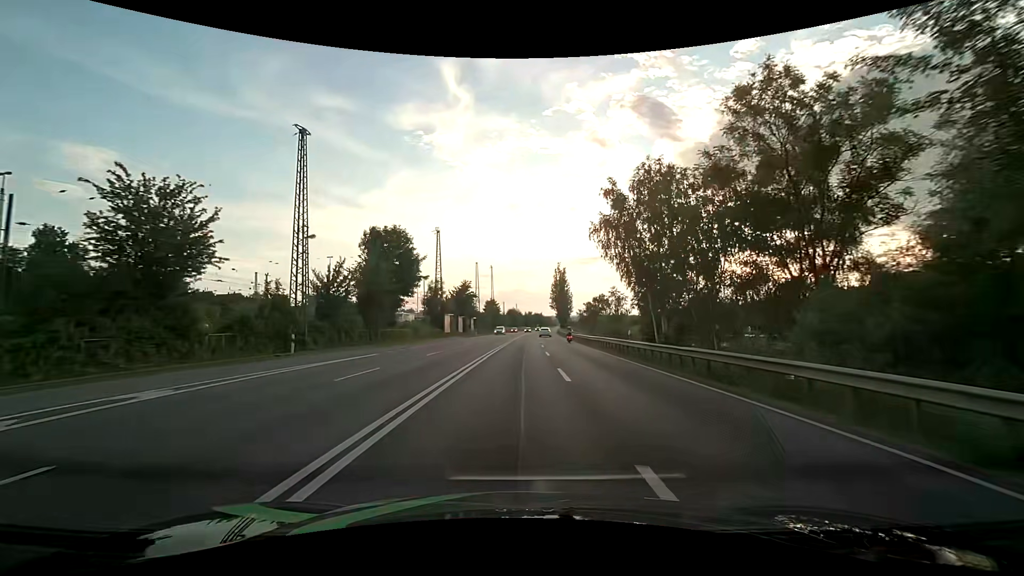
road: primary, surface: asphalt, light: Day
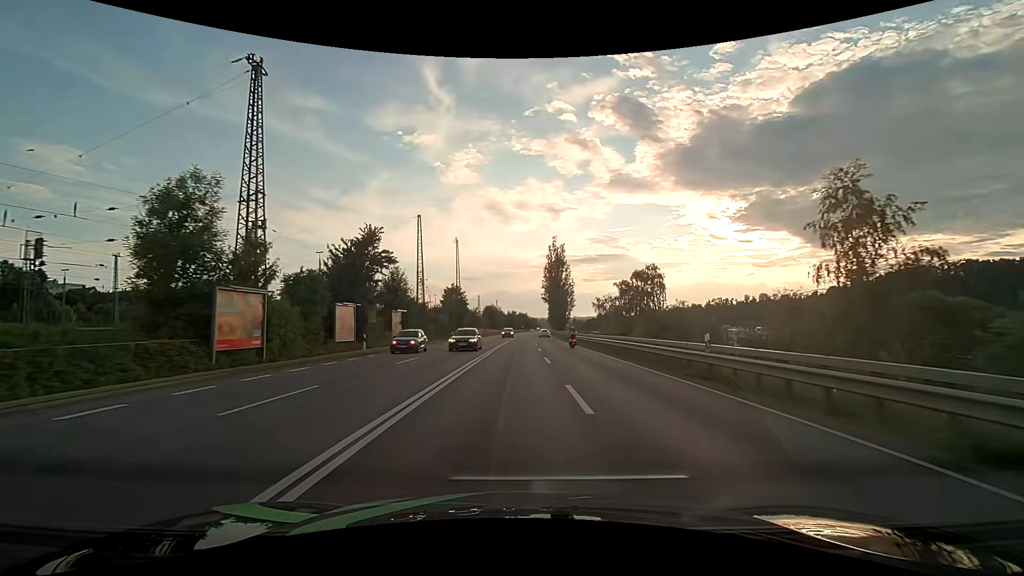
(+1.0, +52.9) m; +2°
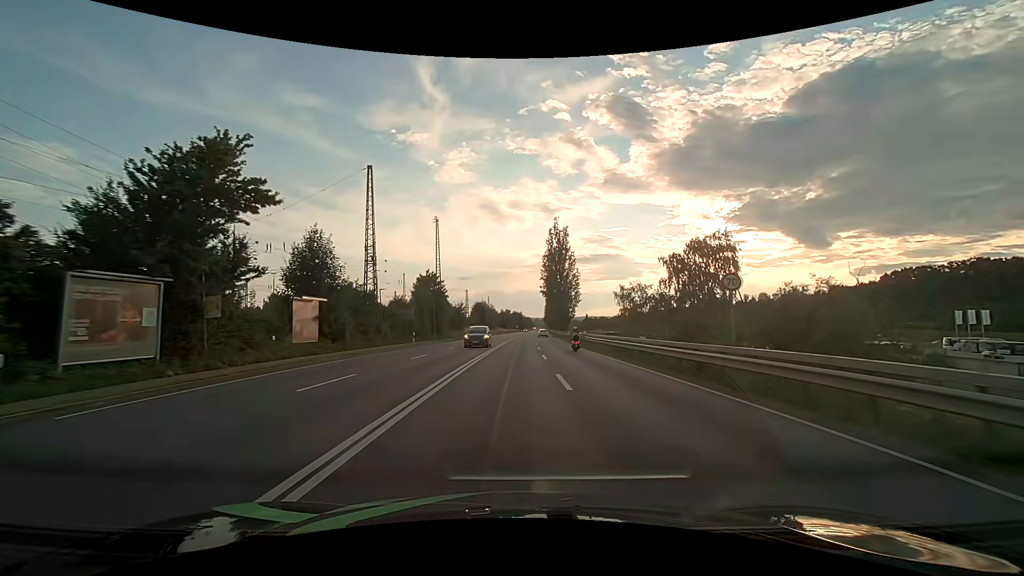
(+0.2, +20.9) m; +1°
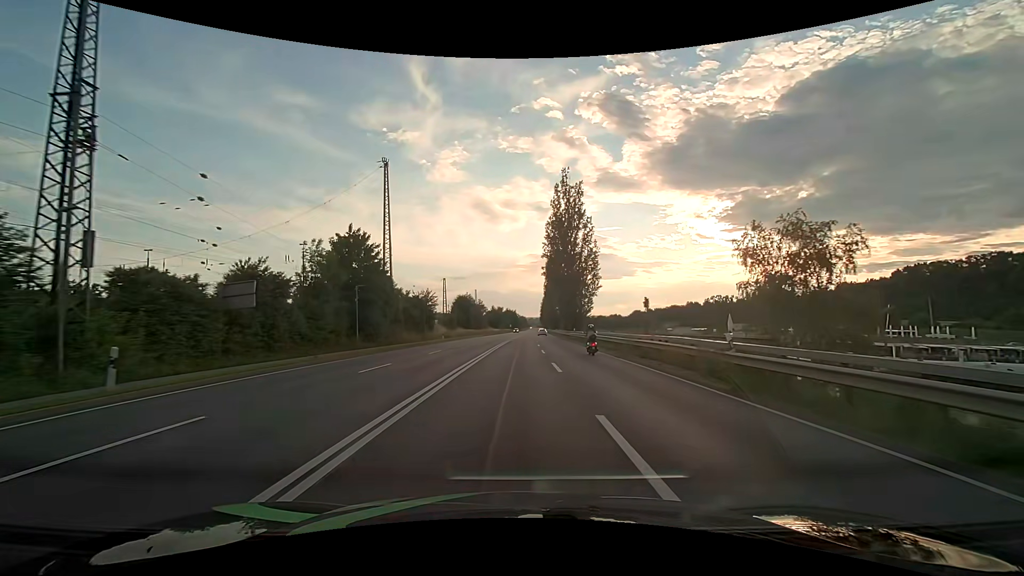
(+0.1, +31.5) m; +1°
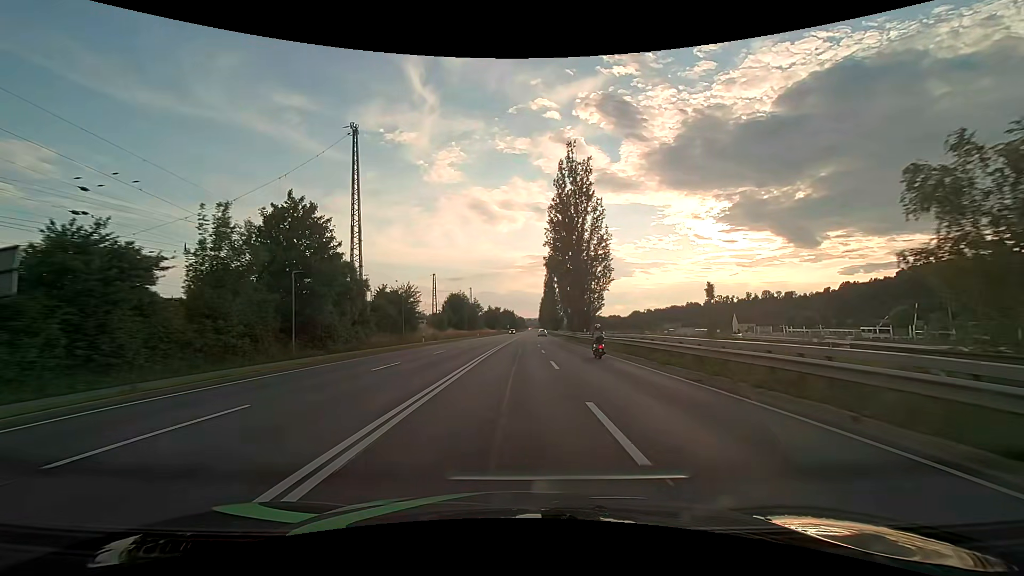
(0.0, +10.6) m; 0°
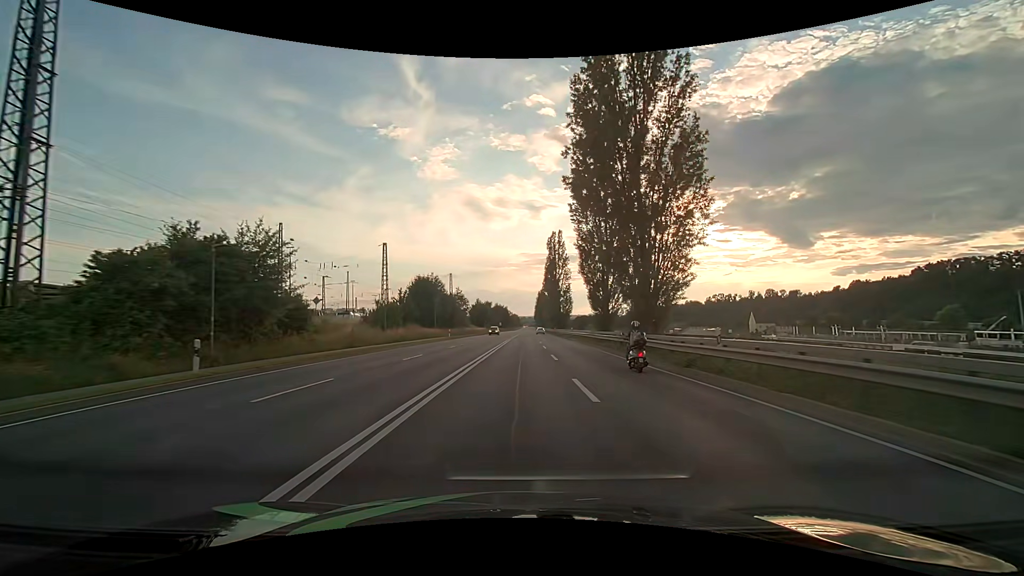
(+0.2, +32.0) m; +1°
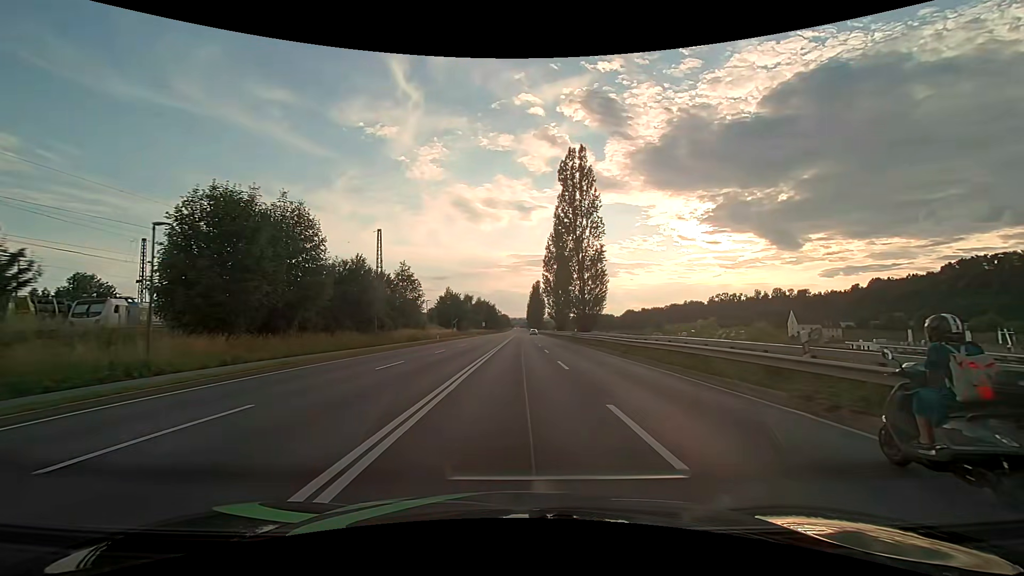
(+0.6, +52.5) m; +1°
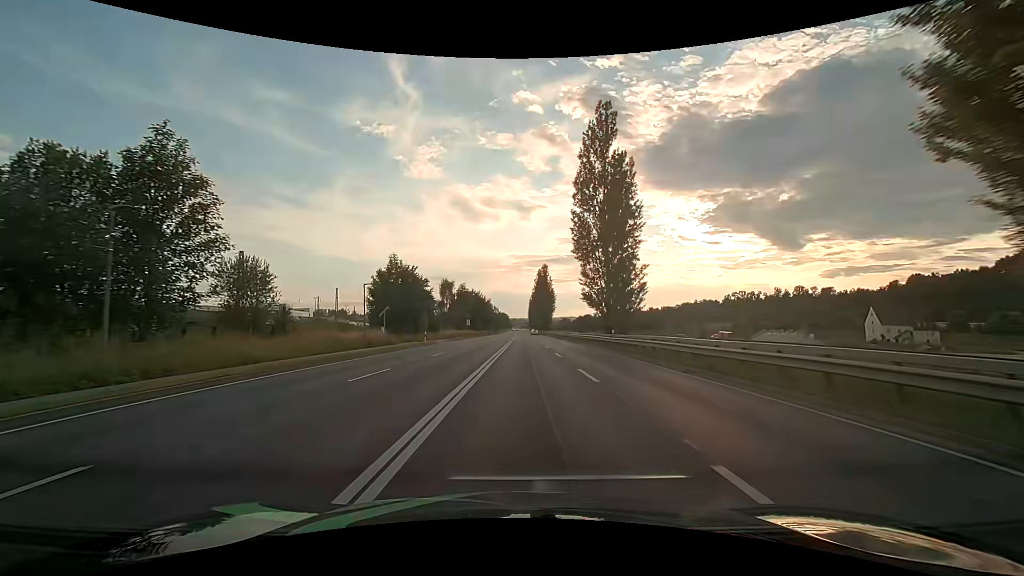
(0.0, +52.2) m; 0°
(0, +10) (0, +20) (0, +30) (+1, +40) (+1, +50) (+2, +60) (+2, +70) (+3, +80) (+4, +90) (+4, +100) m
